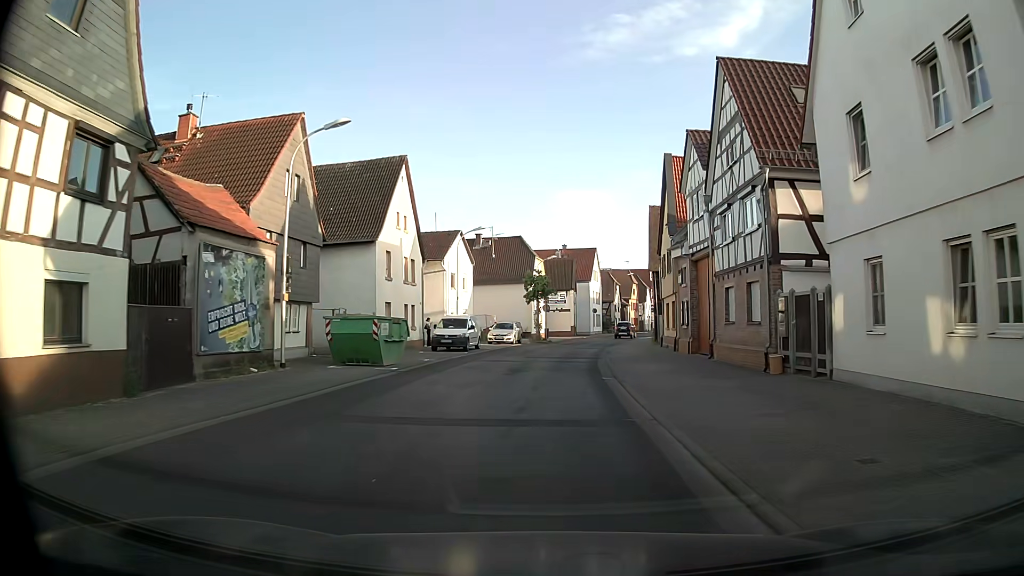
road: tertiary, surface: asphalt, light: Day
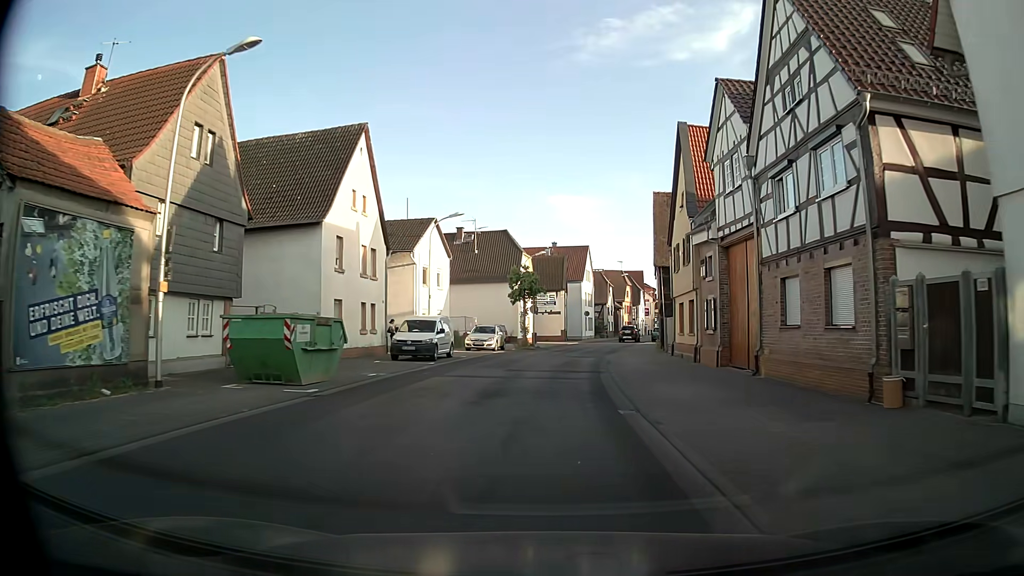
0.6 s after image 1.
(0.0, +6.4) m; -1°
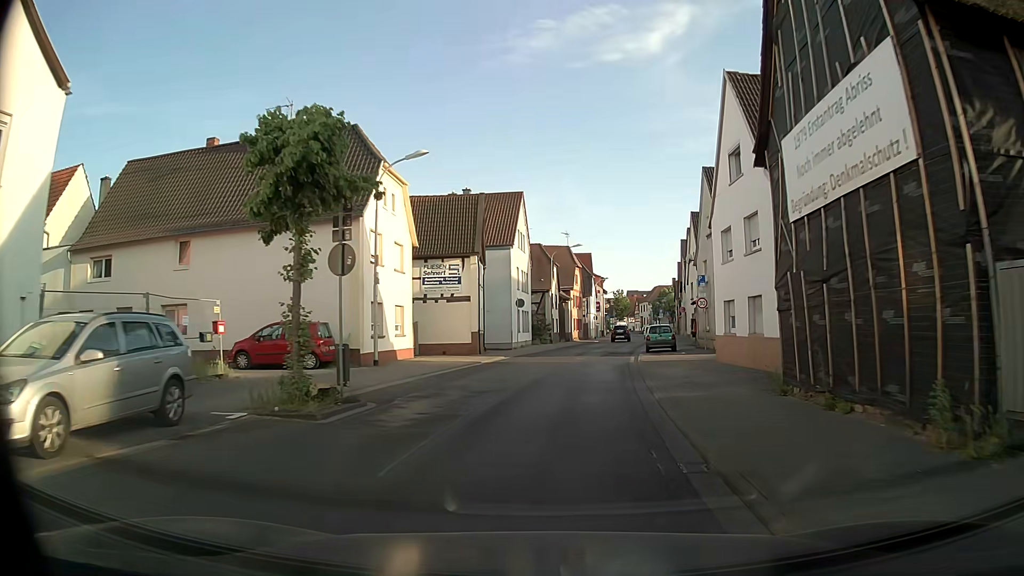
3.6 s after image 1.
(+2.4, +31.7) m; +8°
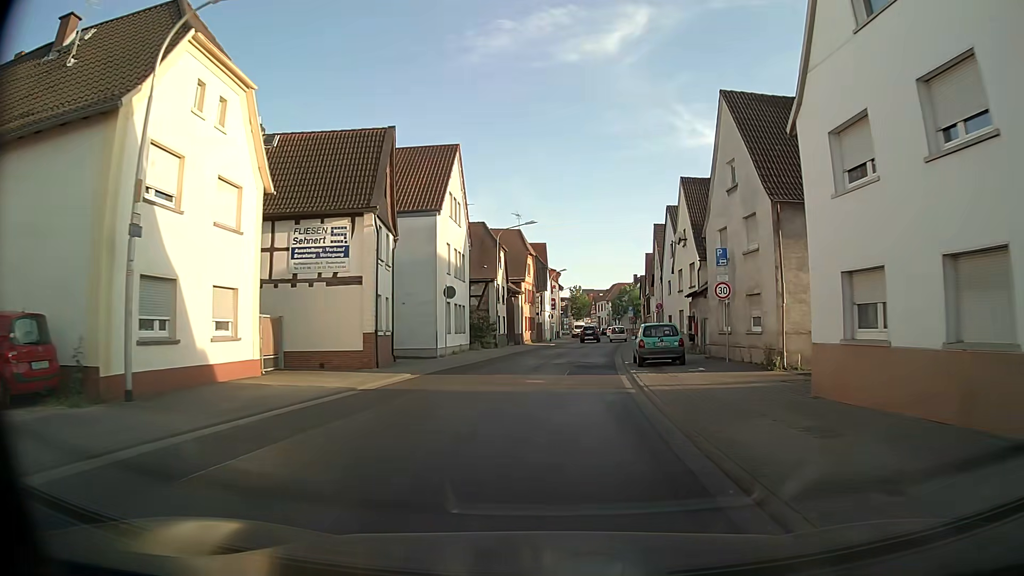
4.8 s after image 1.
(+0.4, +12.6) m; +4°
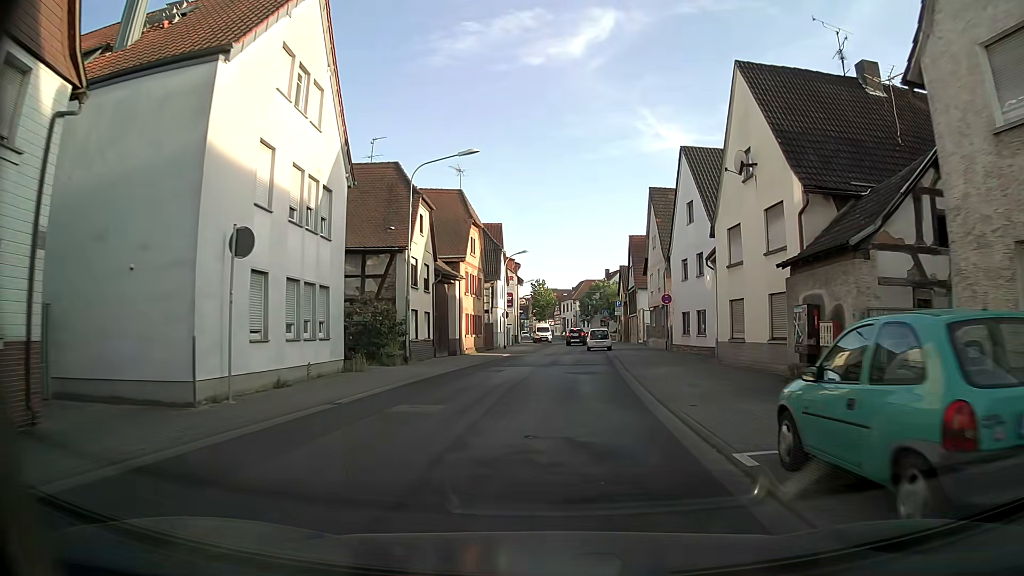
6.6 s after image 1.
(+0.6, +18.7) m; +3°
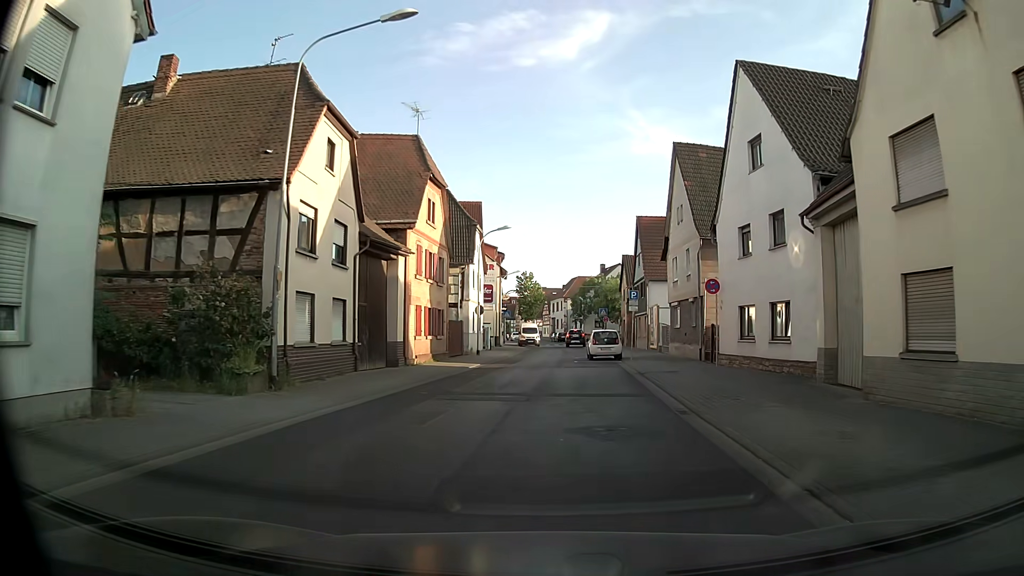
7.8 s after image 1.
(+0.1, +12.4) m; +1°
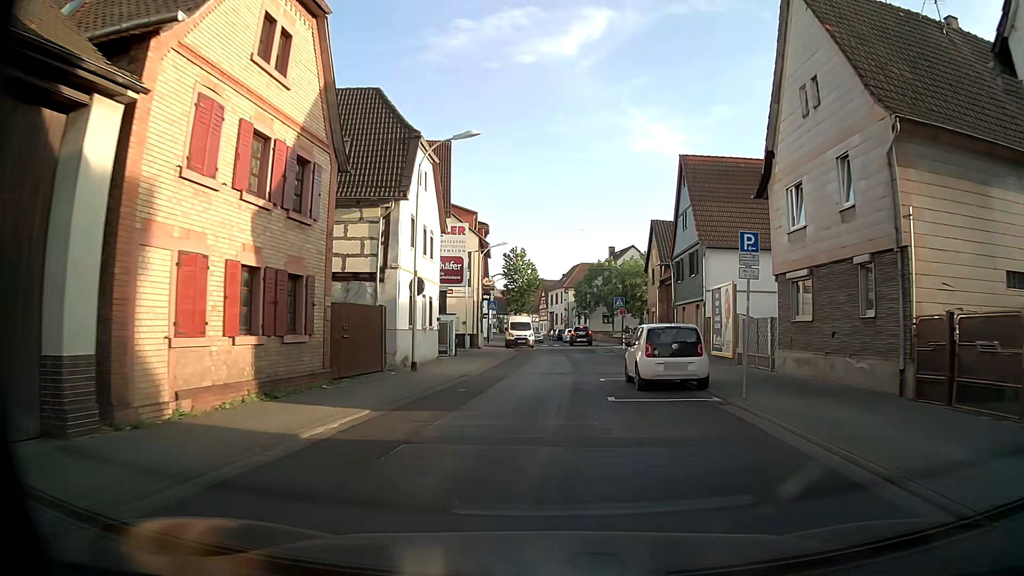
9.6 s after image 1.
(+0.1, +18.3) m; 0°
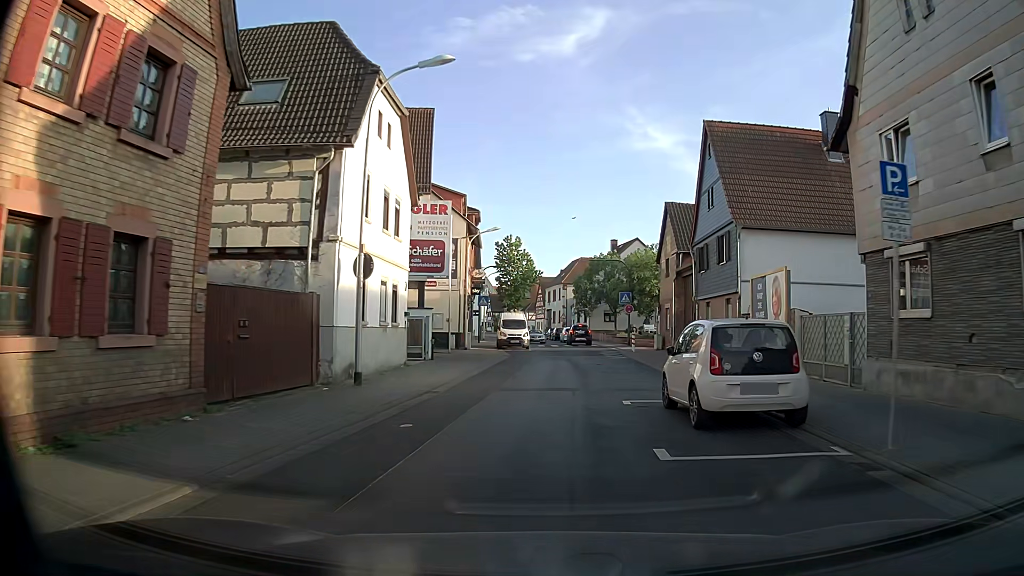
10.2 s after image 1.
(0.0, +6.0) m; +1°
(0, +10) (+1, +20) (+2, +30) (+3, +40) (+2, +50) (+1, +60) (-1, +70) (-2, +79) (-3, +89) (-4, +99) m
